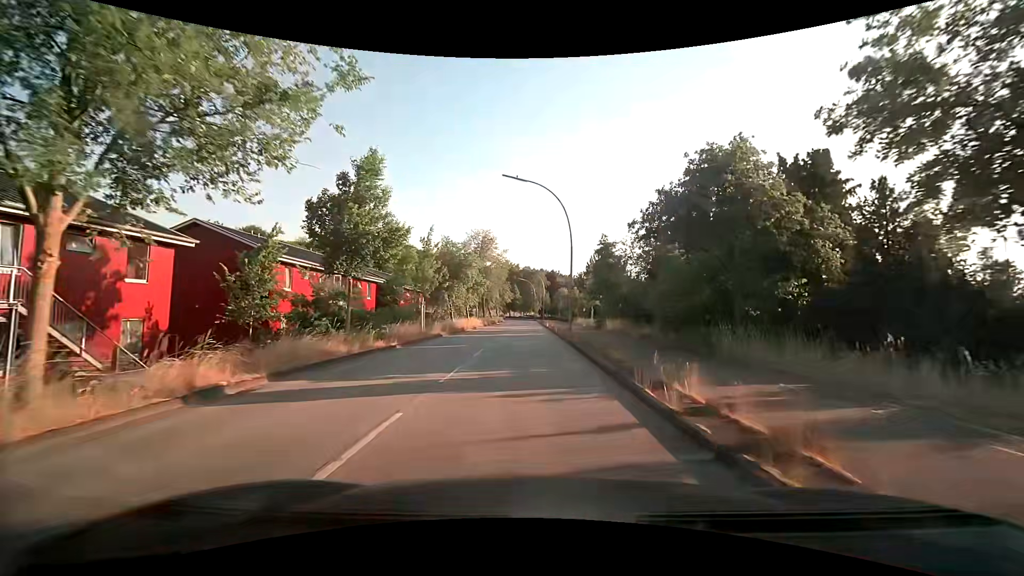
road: unclassified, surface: asphalt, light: Day
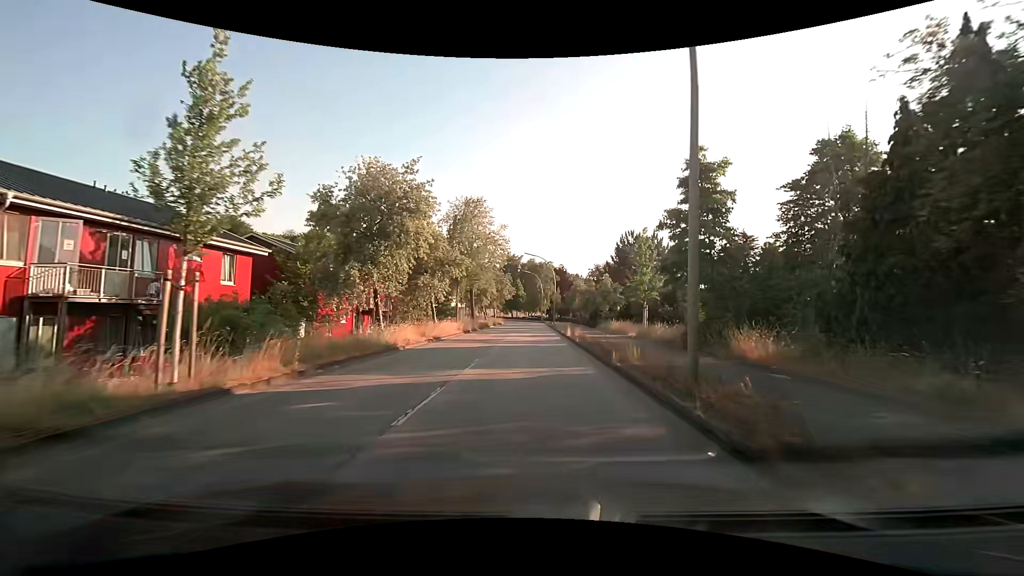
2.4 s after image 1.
(-0.4, +22.4) m; -1°
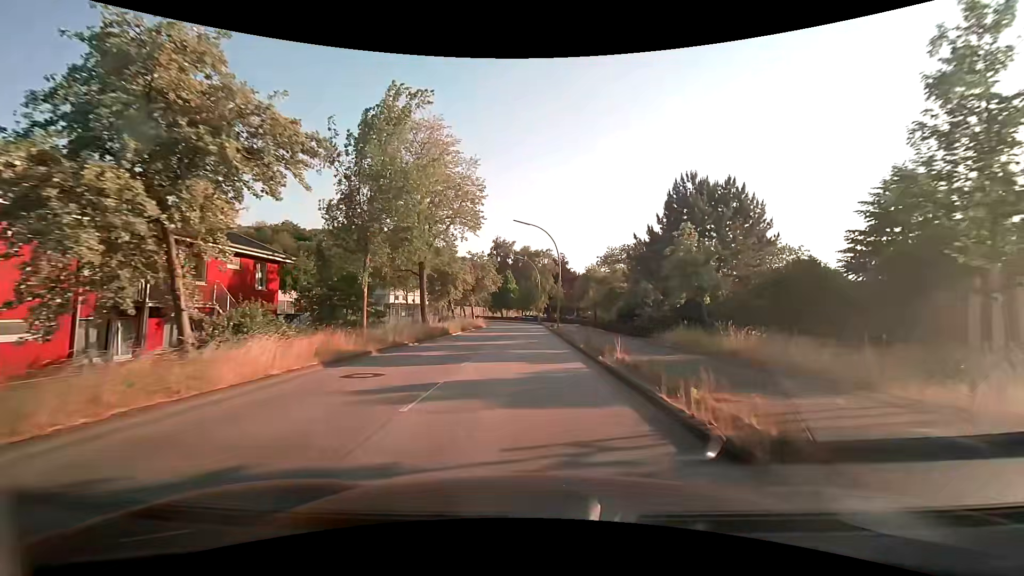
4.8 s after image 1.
(+0.1, +23.8) m; +1°
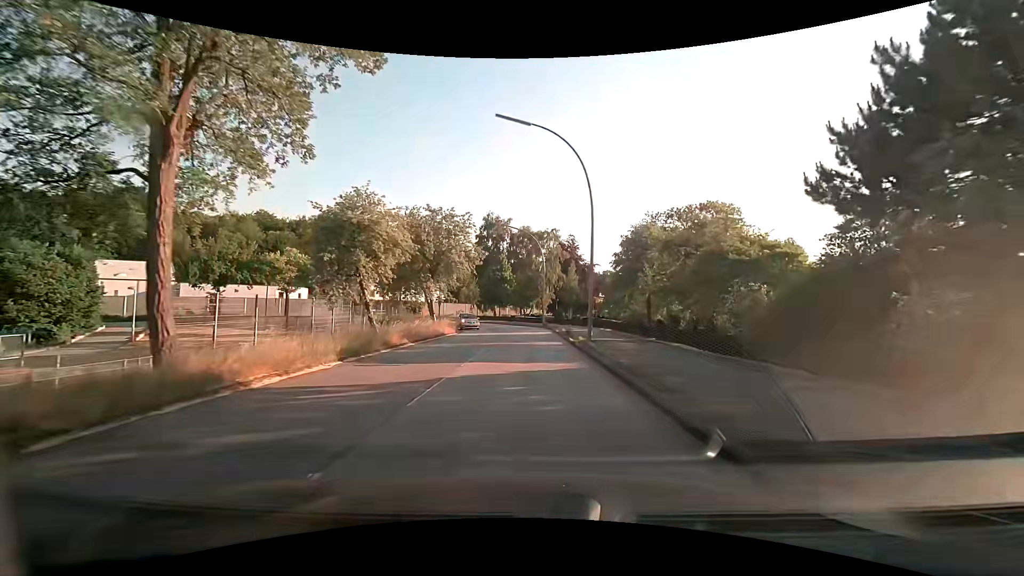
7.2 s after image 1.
(-0.2, +24.2) m; -1°
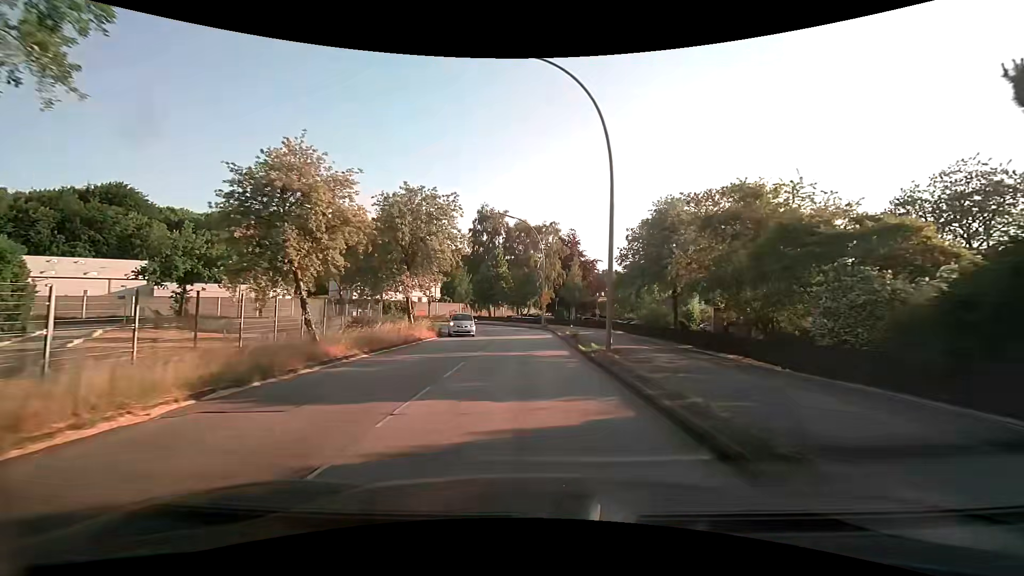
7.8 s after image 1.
(0.0, +5.9) m; 0°
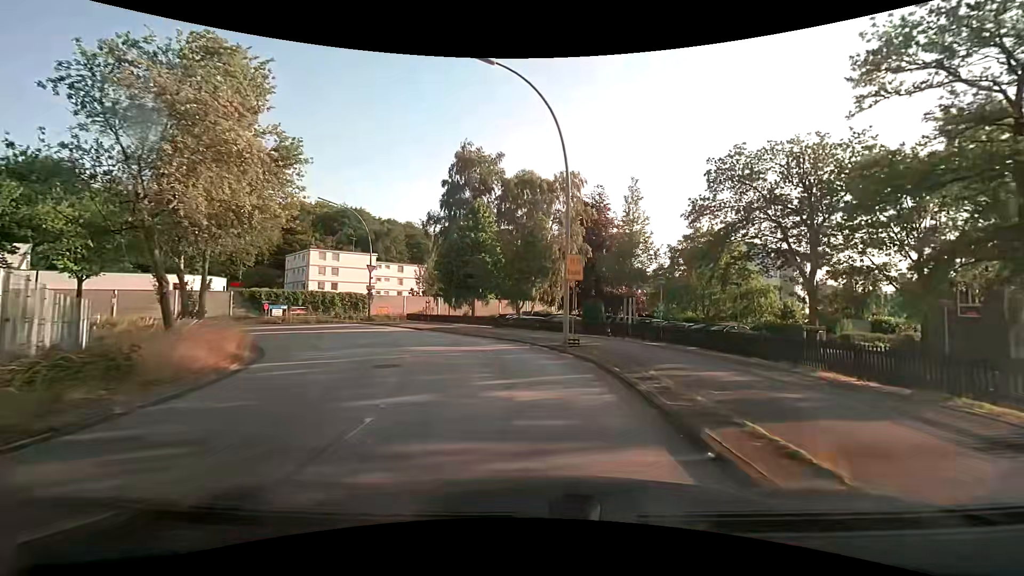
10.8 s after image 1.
(-0.1, +26.9) m; -1°
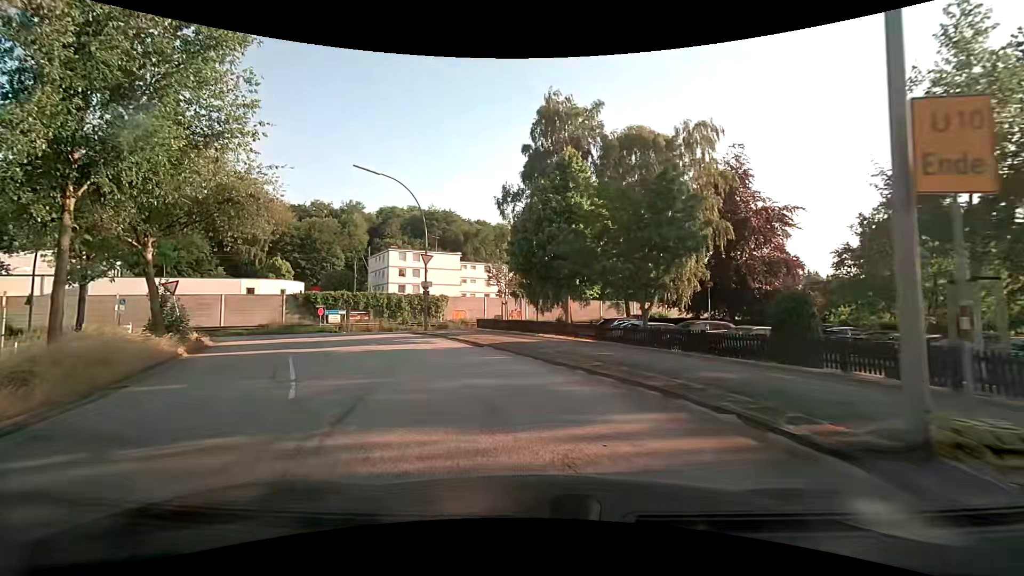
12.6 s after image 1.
(-0.9, +12.1) m; -11°
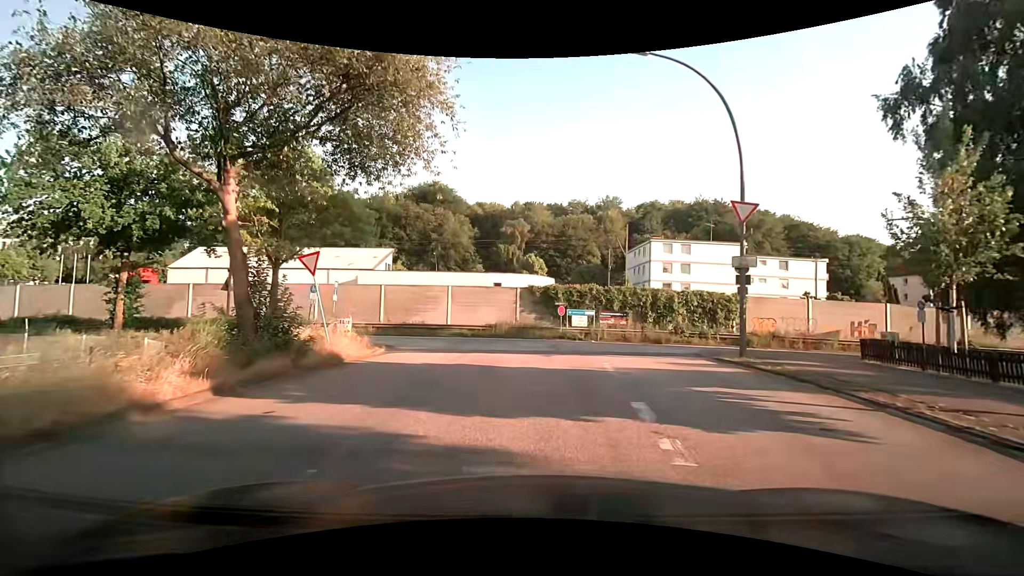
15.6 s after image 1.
(-3.6, +14.1) m; -29°
